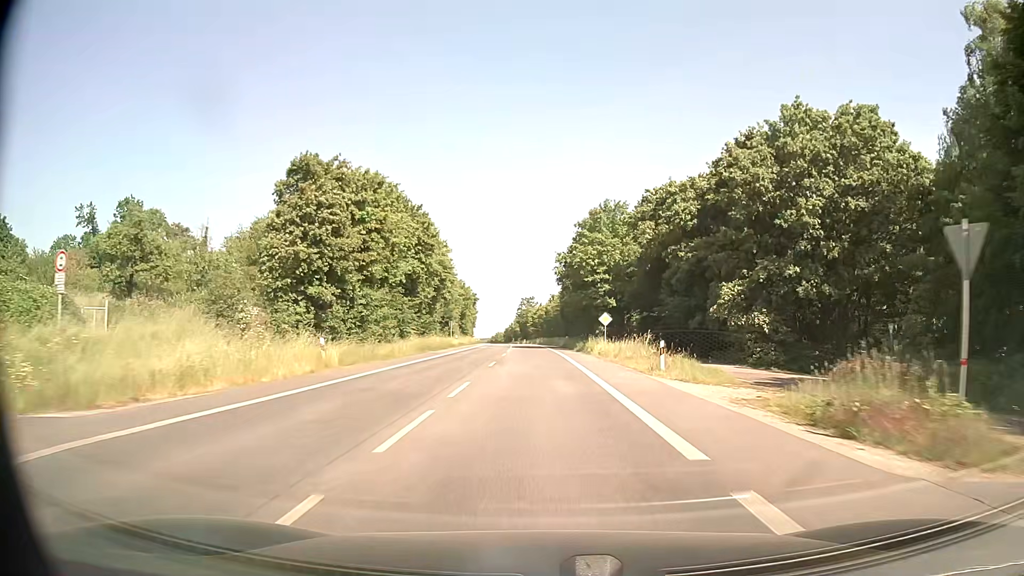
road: secondary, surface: asphalt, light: Day
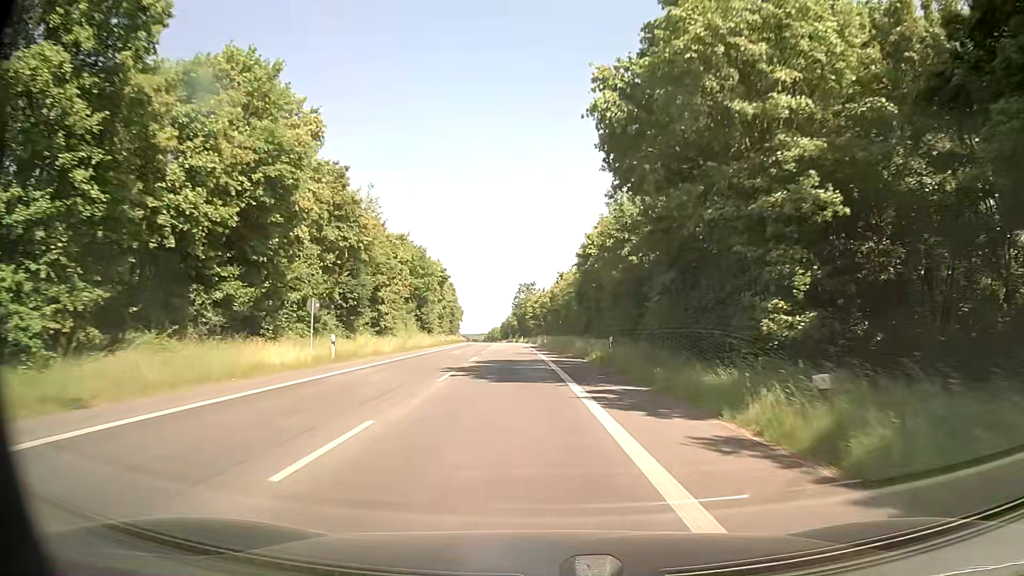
(-0.1, +44.1) m; 0°
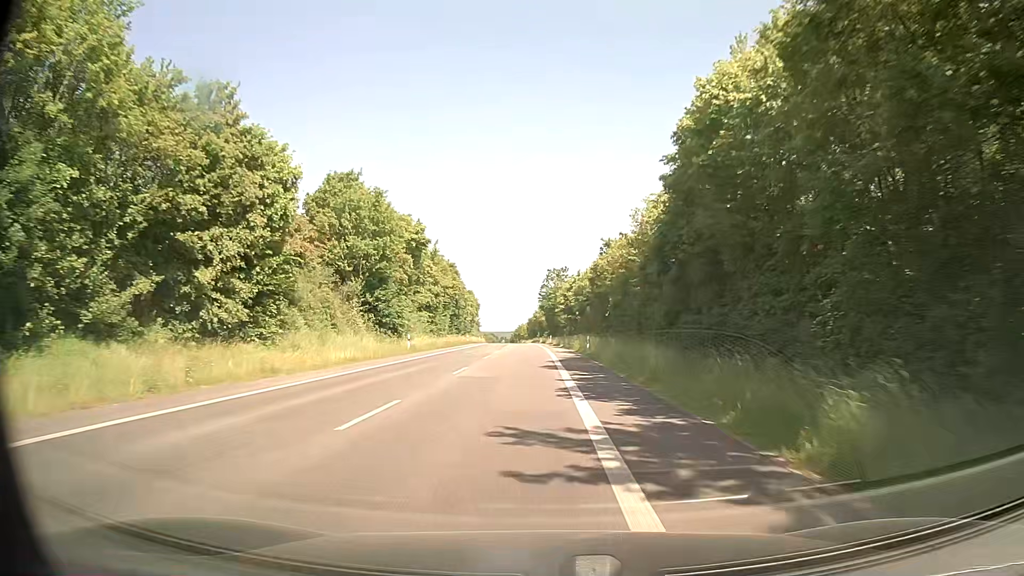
(-0.6, +33.1) m; -2°
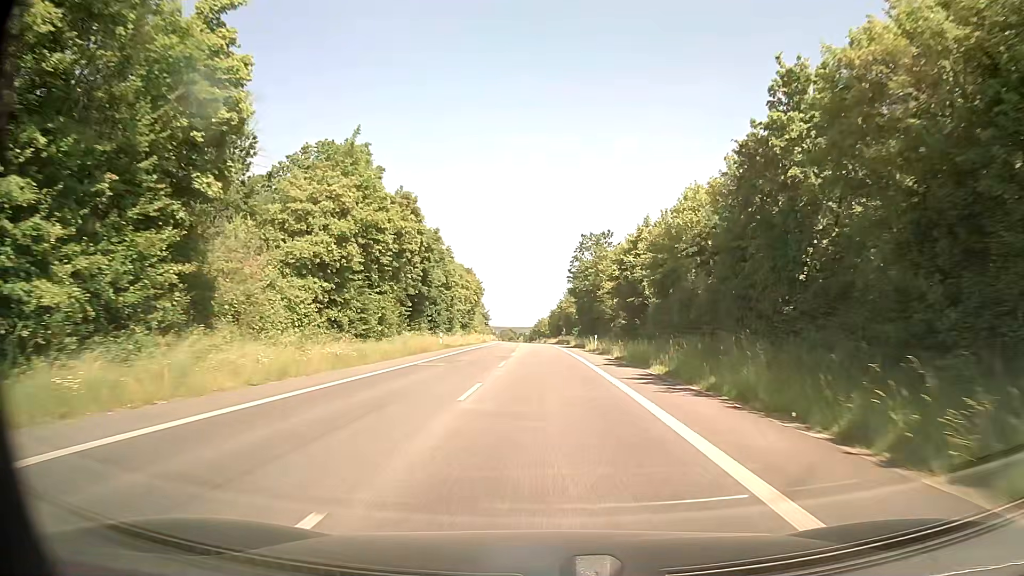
(-1.6, +44.1) m; -2°
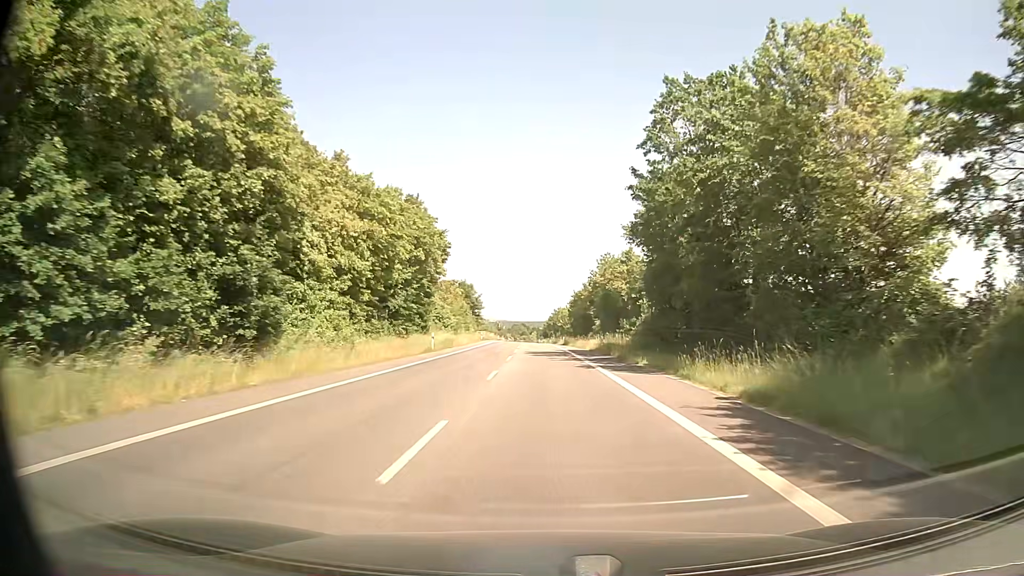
(-0.5, +55.0) m; -1°
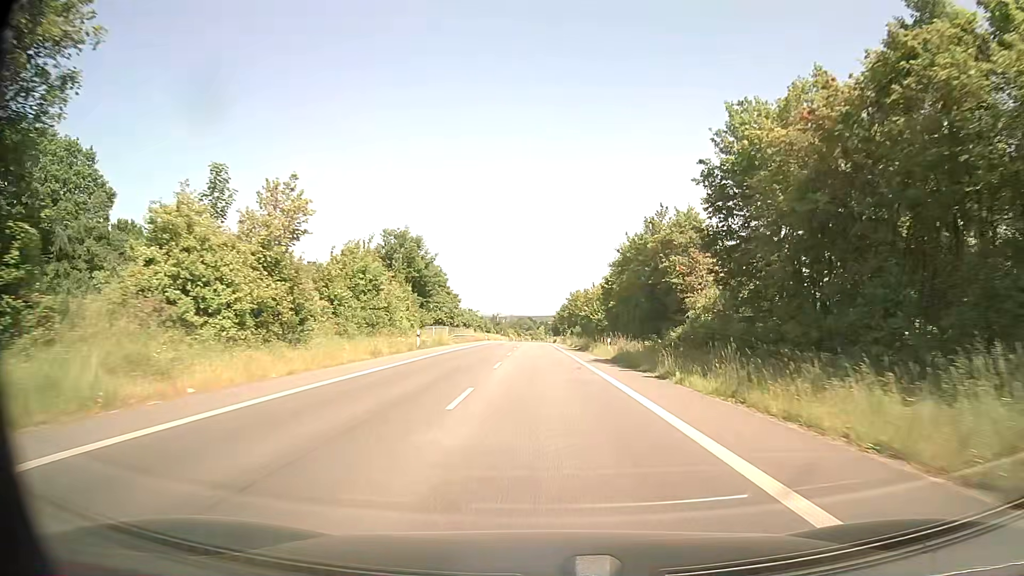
(-1.0, +54.9) m; -1°
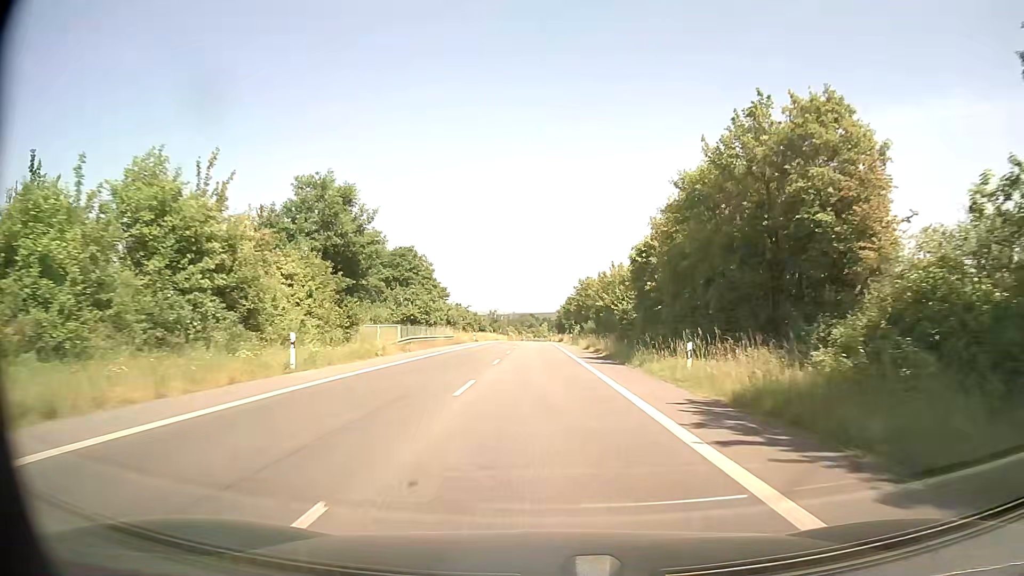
(0.0, +22.0) m; 0°
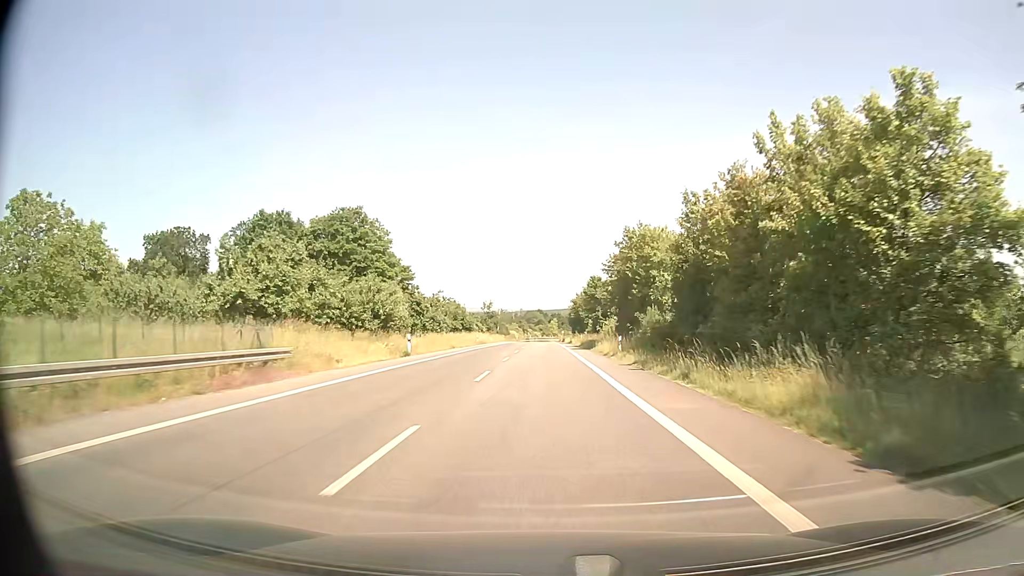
(-0.1, +43.9) m; 0°
(0, +10) (0, +20) (0, +30) (0, +40) (0, +50) (0, +60) (0, +70) (0, +80) (0, +90) (0, +100) m
